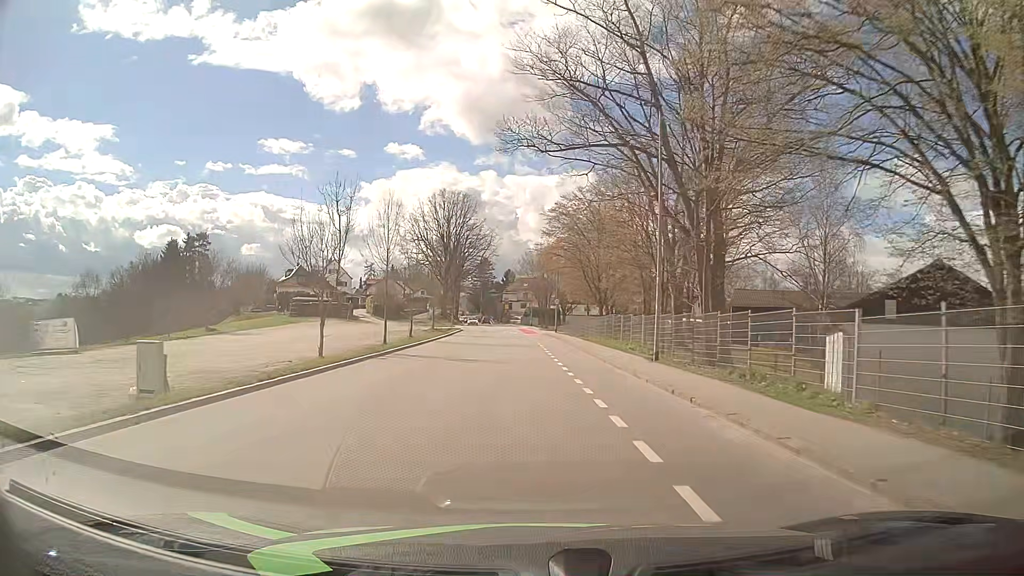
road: tertiary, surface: asphalt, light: Day
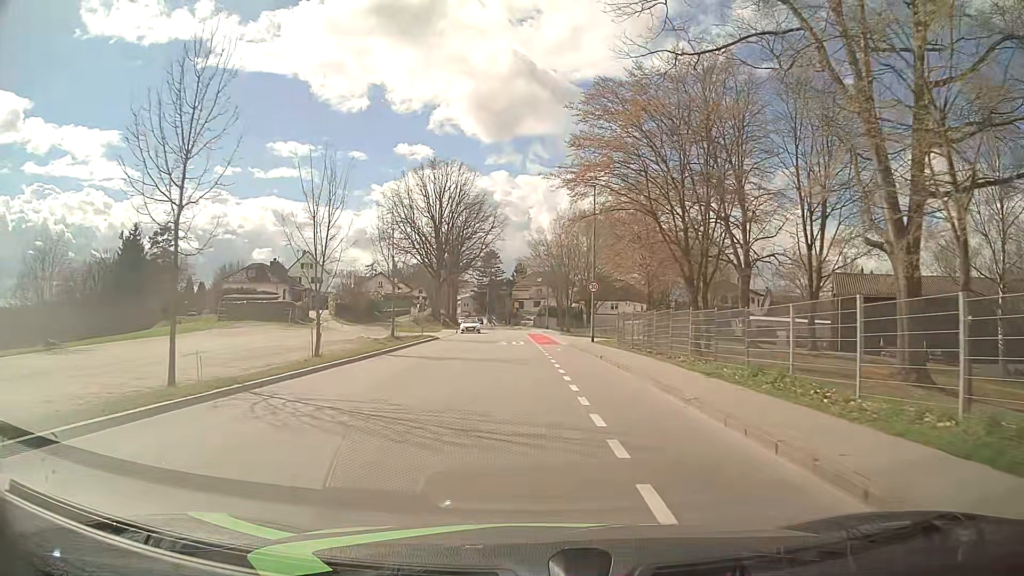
(-0.2, +25.9) m; -1°
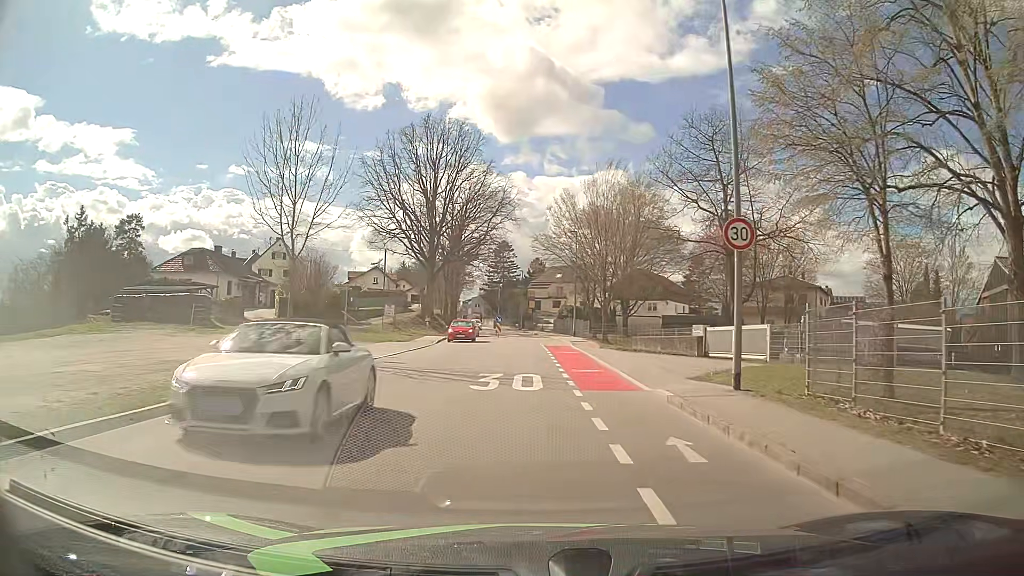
(-0.3, +21.9) m; -2°
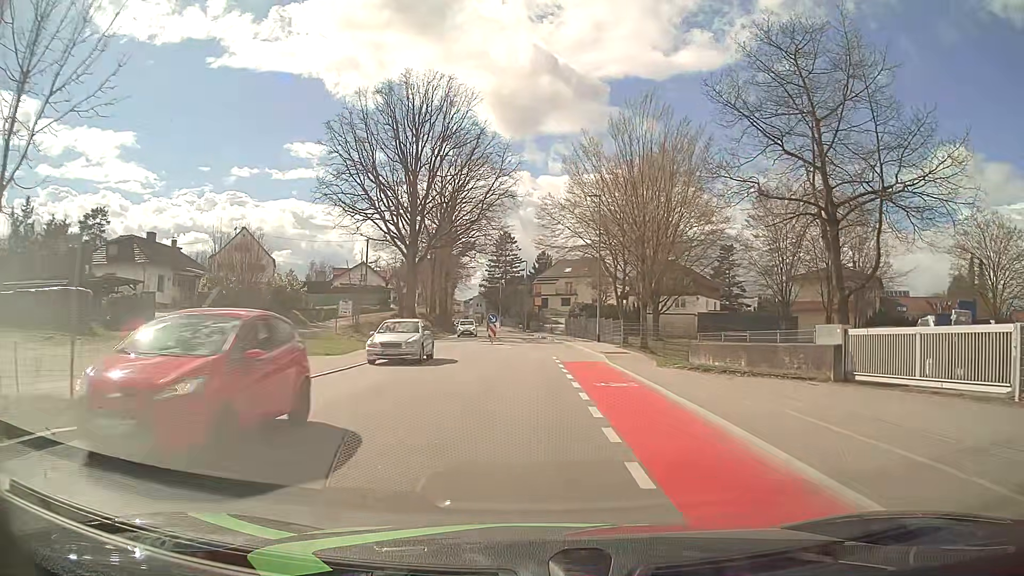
(0.0, +15.1) m; 0°
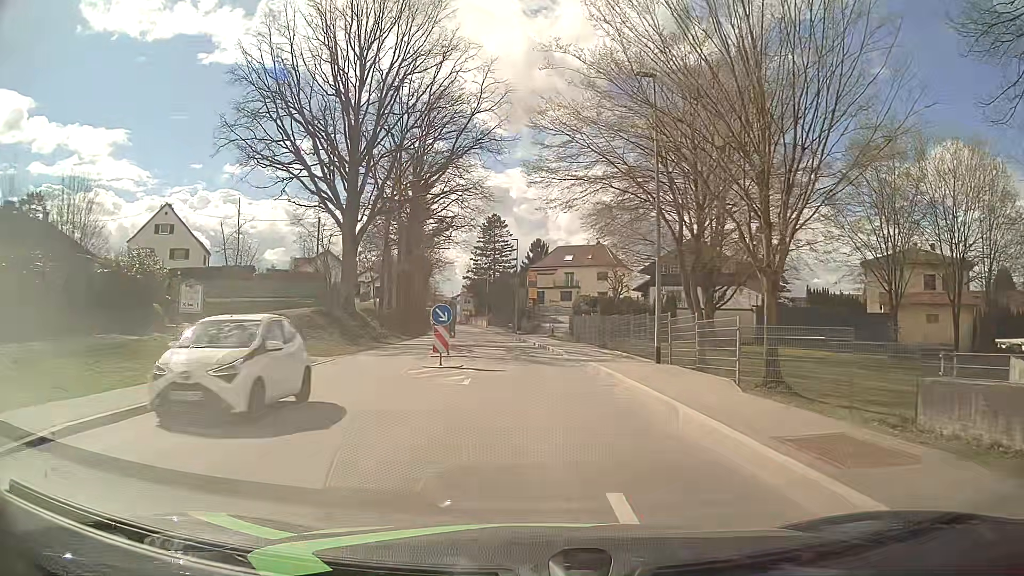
(+0.1, +19.4) m; 0°
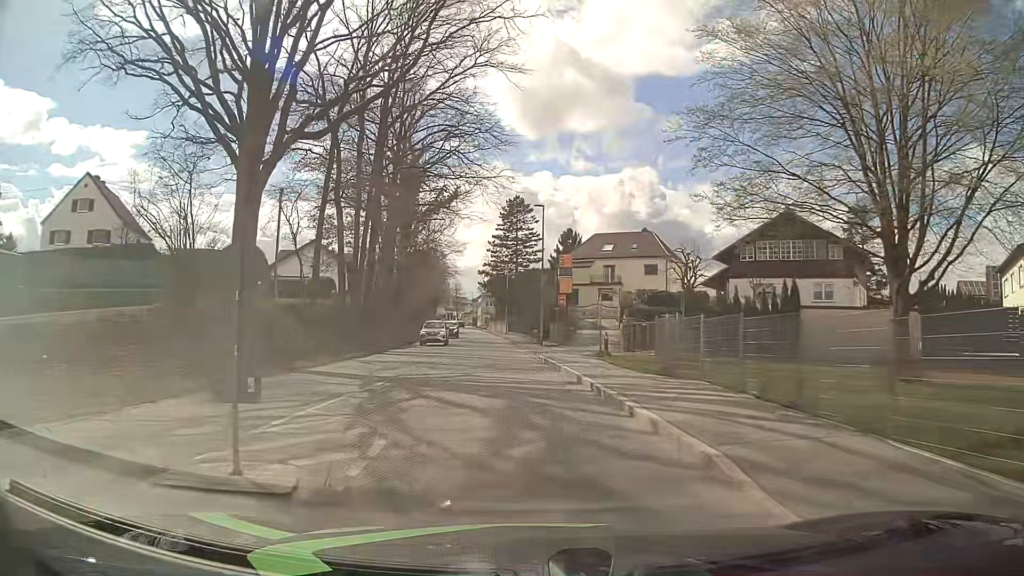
(-0.2, +19.1) m; -2°
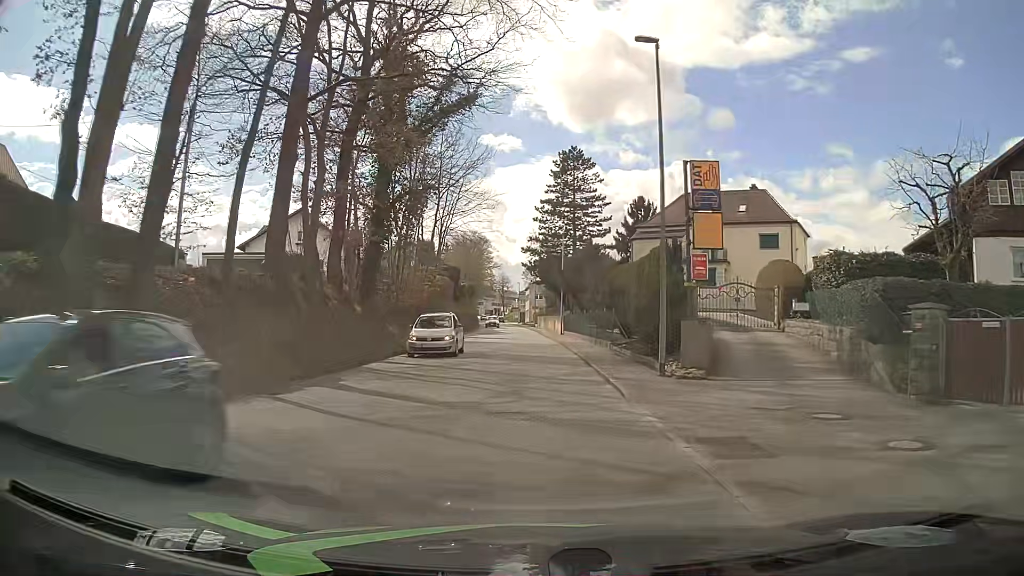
(-1.2, +23.9) m; -5°
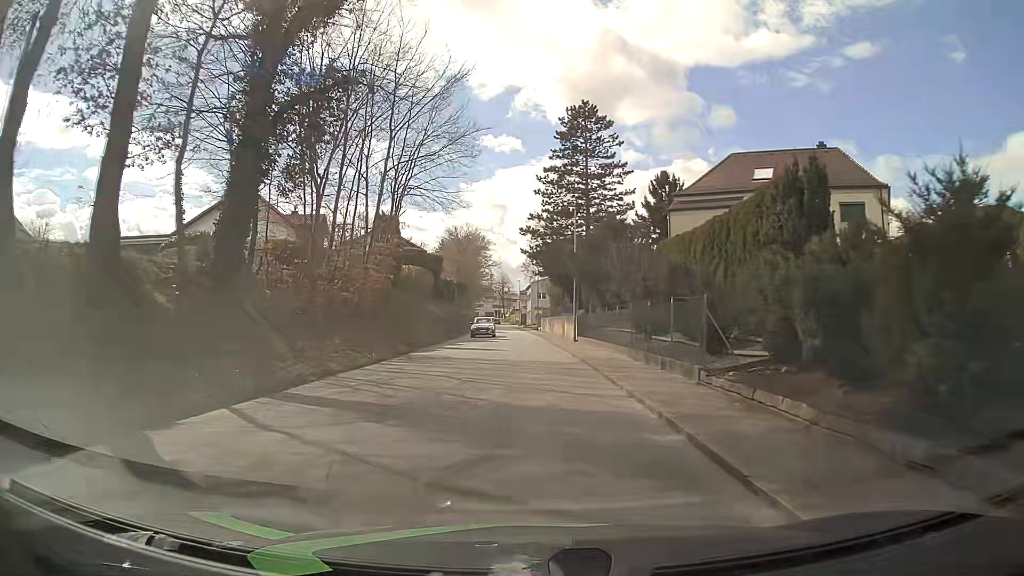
(+0.1, +14.5) m; 0°
(0, +10) (0, +20) (0, +30) (0, +40) (0, +50) (-1, +60) (-1, +70) (-2, +80) (-2, +90) (-3, +100) m
